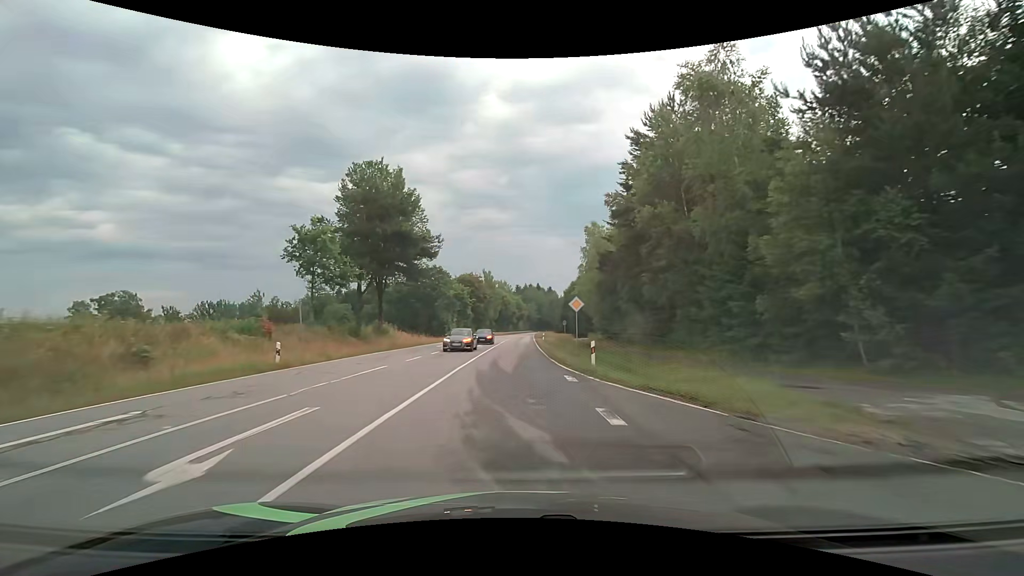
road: tertiary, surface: asphalt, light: Day
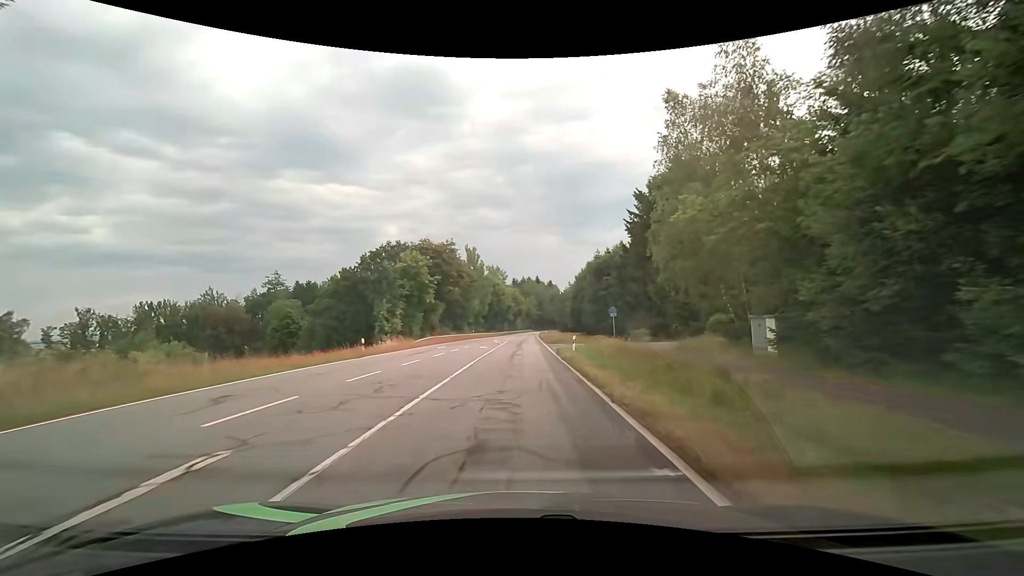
(0.0, +38.6) m; +1°
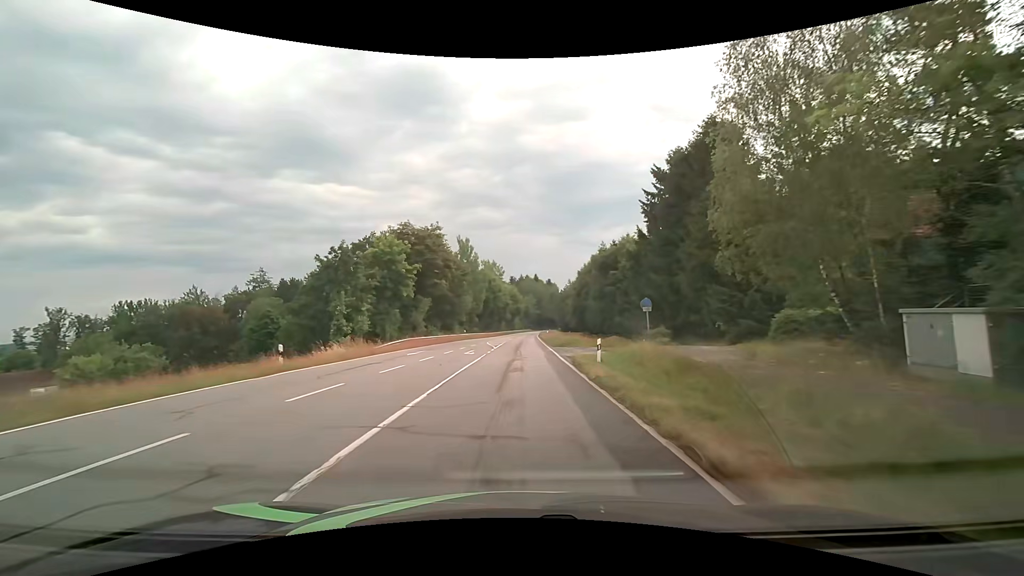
(-0.1, +9.5) m; 0°
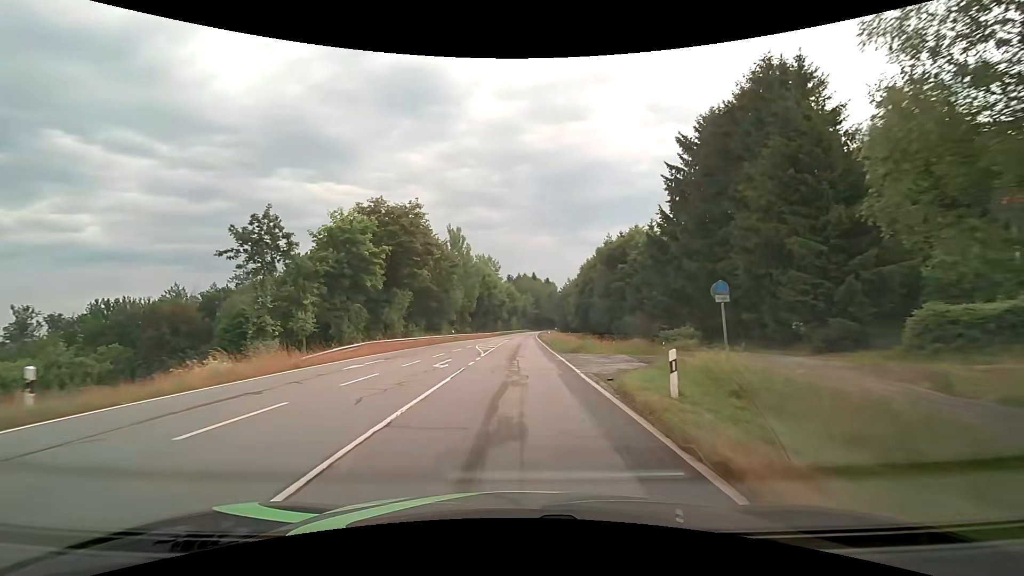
(0.0, +9.5) m; 0°
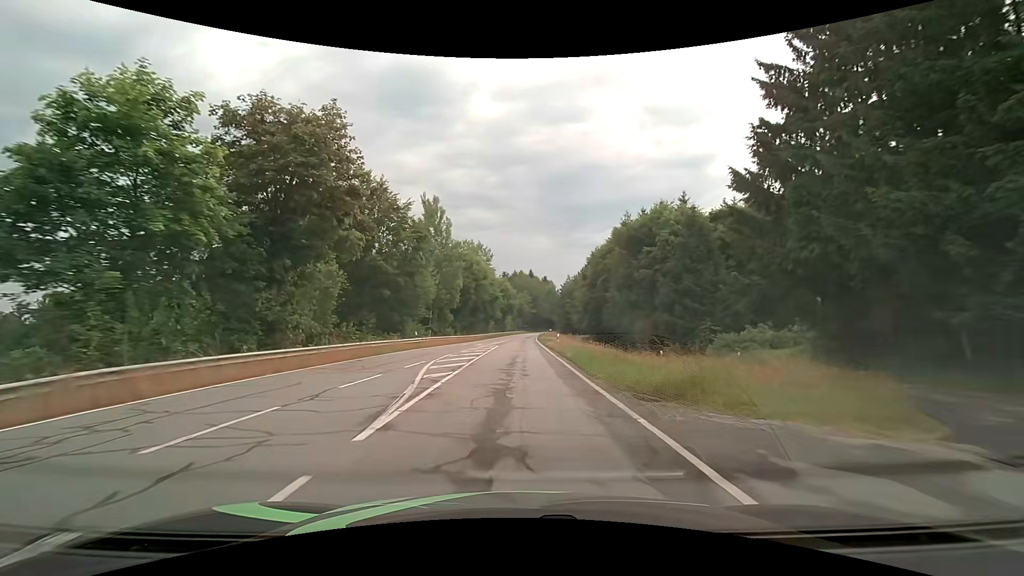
(+0.1, +18.7) m; 0°
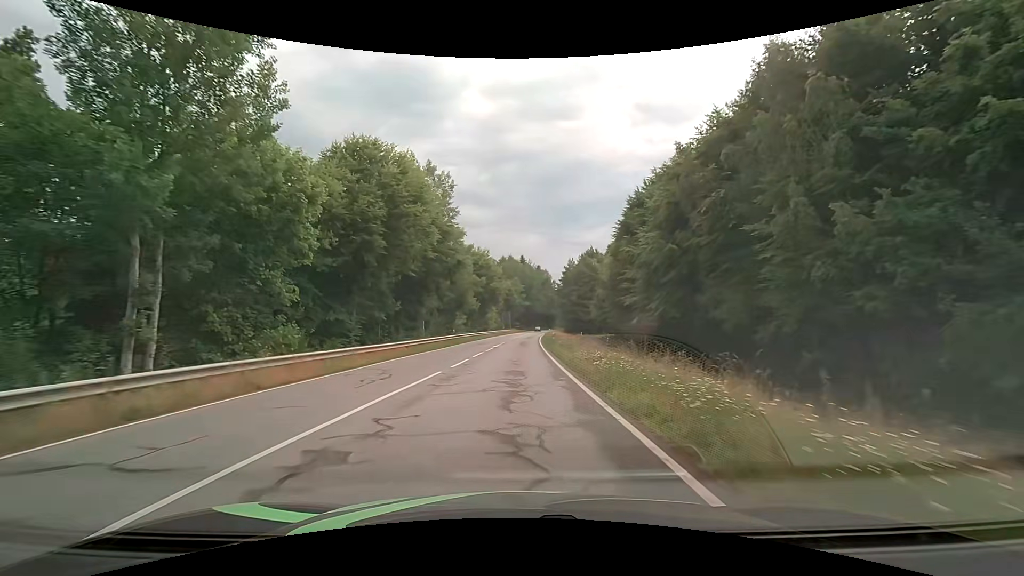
(+0.7, +45.4) m; +1°
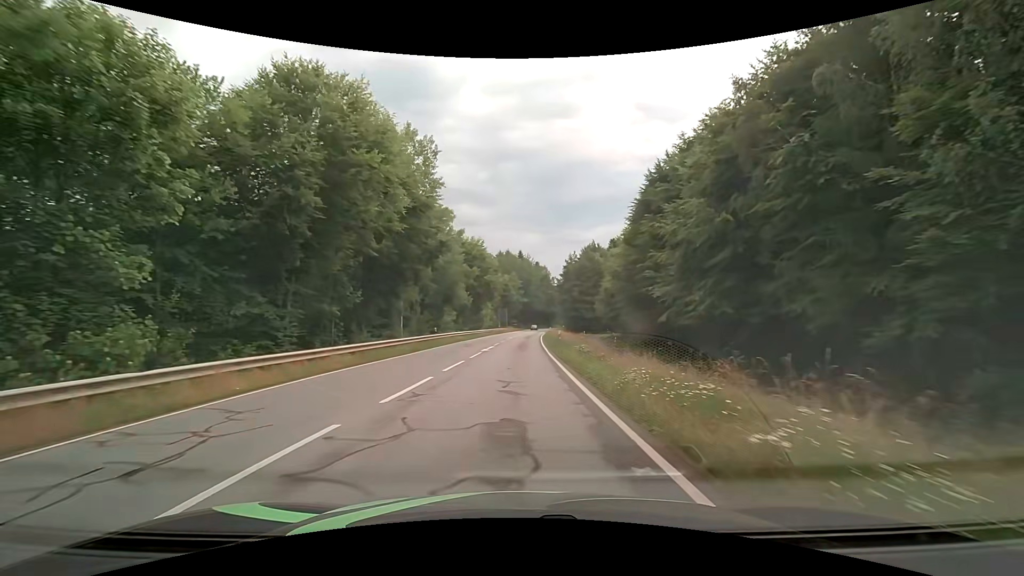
(0.0, +8.8) m; 0°
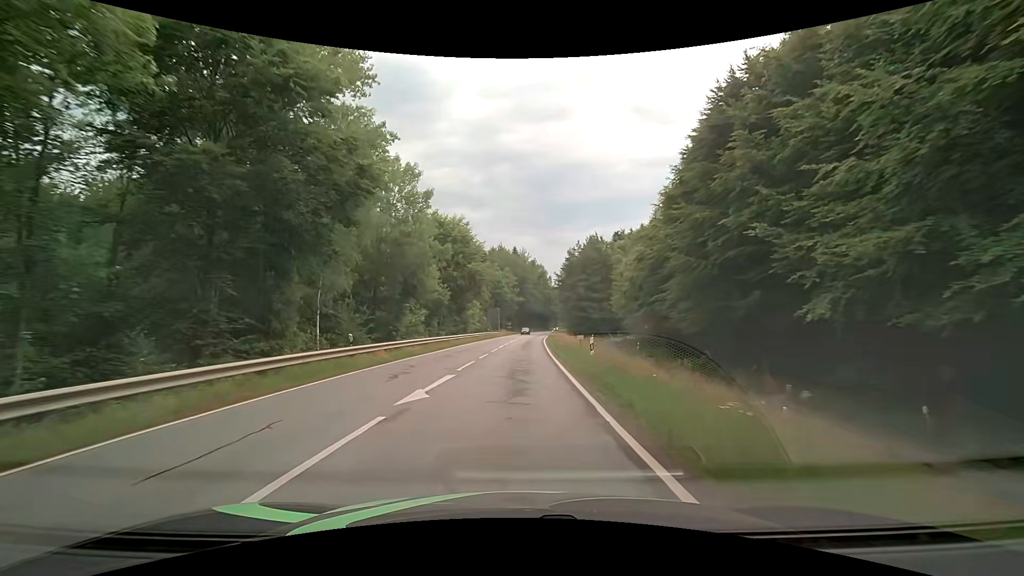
(+0.1, +17.5) m; +1°
(0, +10) (0, +20) (0, +30) (+1, +40) (+1, +50) (+2, +60) (+2, +70) (+3, +80) (+4, +90) (+4, +100) m
